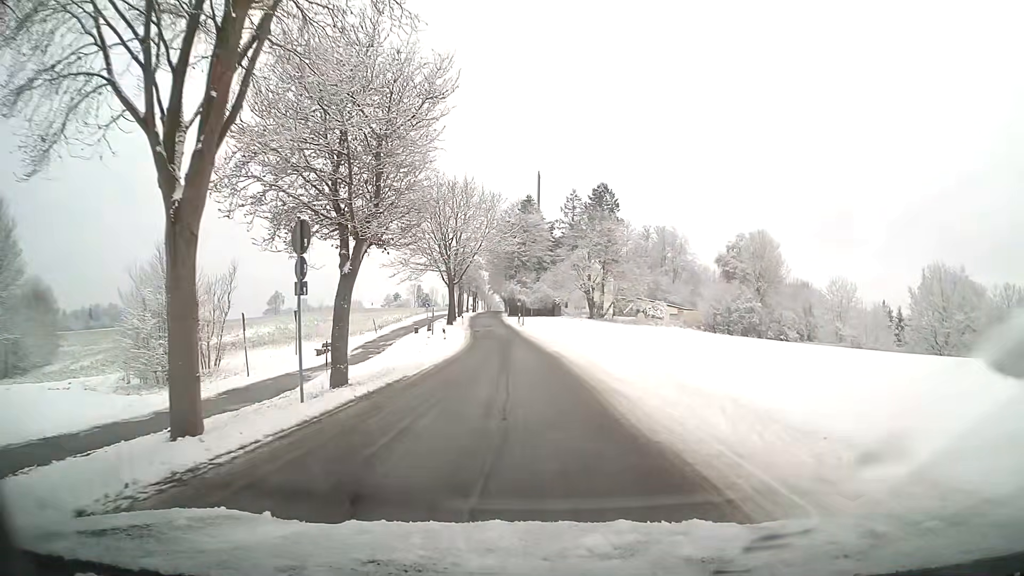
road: residential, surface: asphalt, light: Day
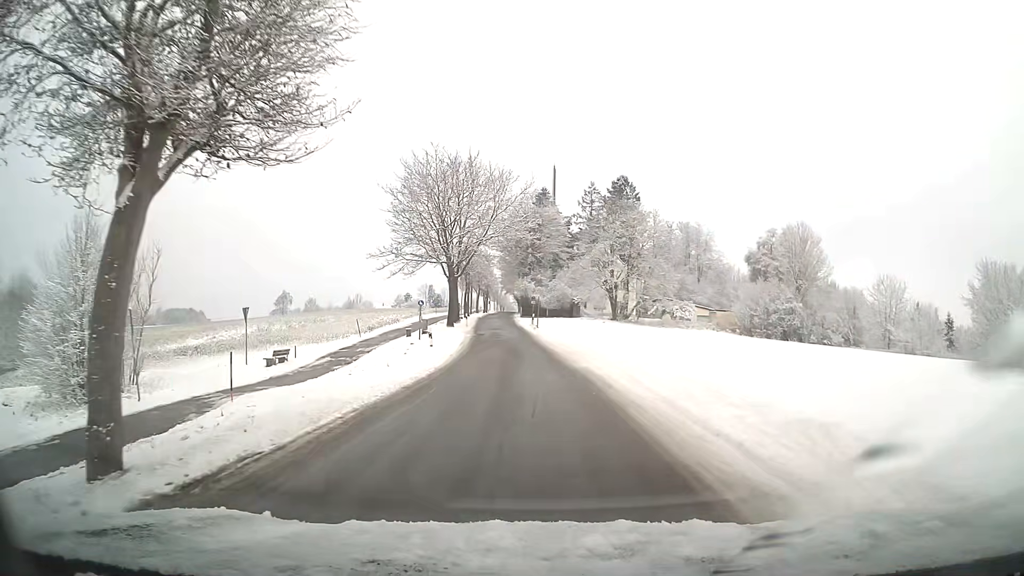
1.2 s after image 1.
(-0.1, +9.9) m; -1°
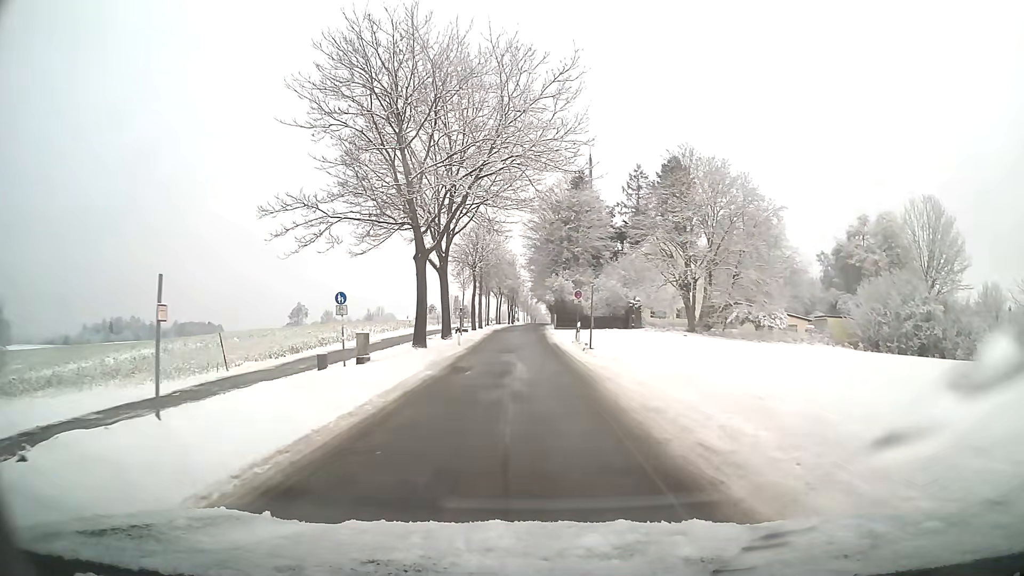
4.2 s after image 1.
(-0.6, +25.3) m; -3°
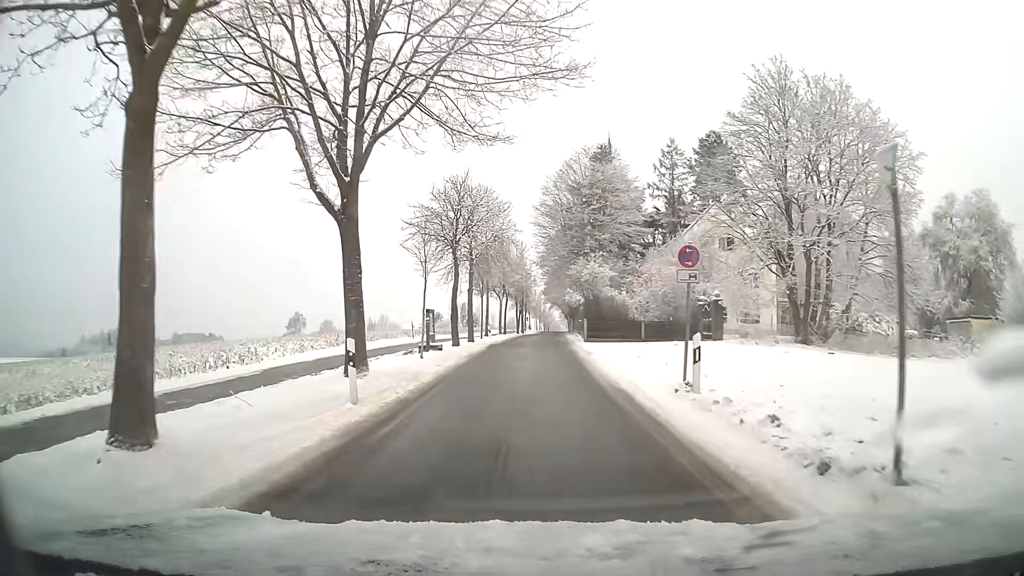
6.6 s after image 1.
(-0.3, +20.8) m; -1°
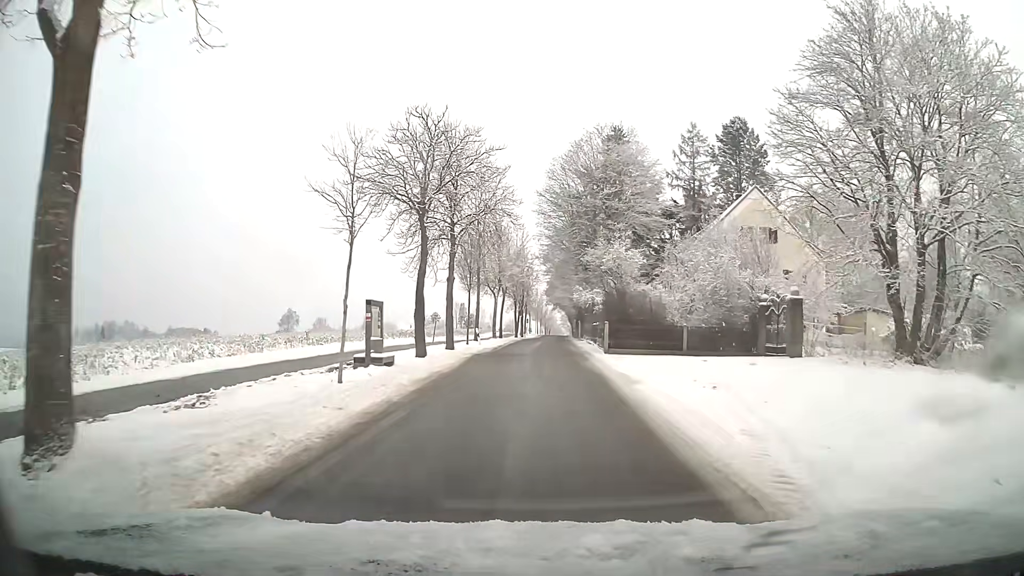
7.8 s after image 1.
(0.0, +10.6) m; 0°
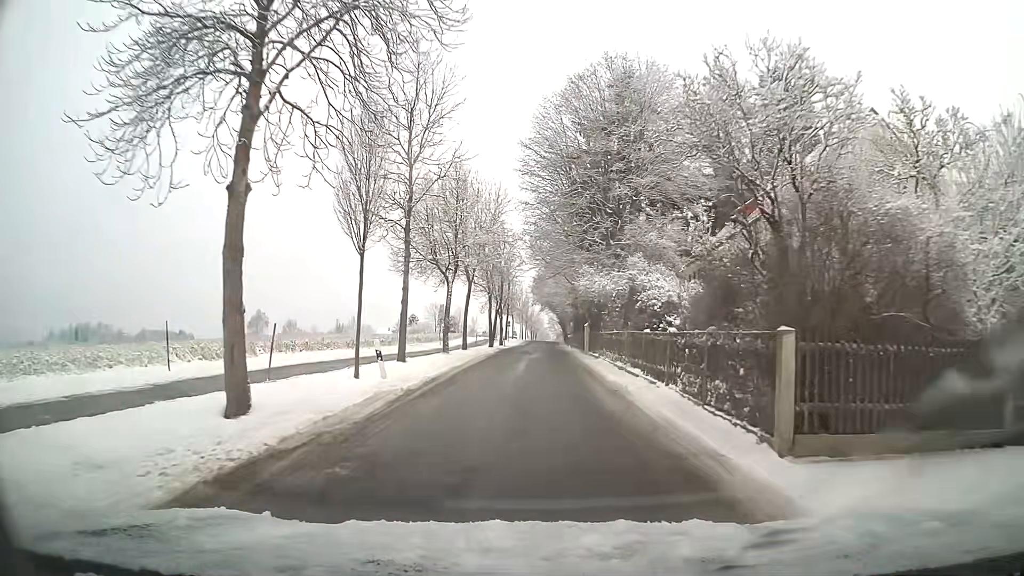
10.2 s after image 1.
(+0.3, +20.9) m; +1°
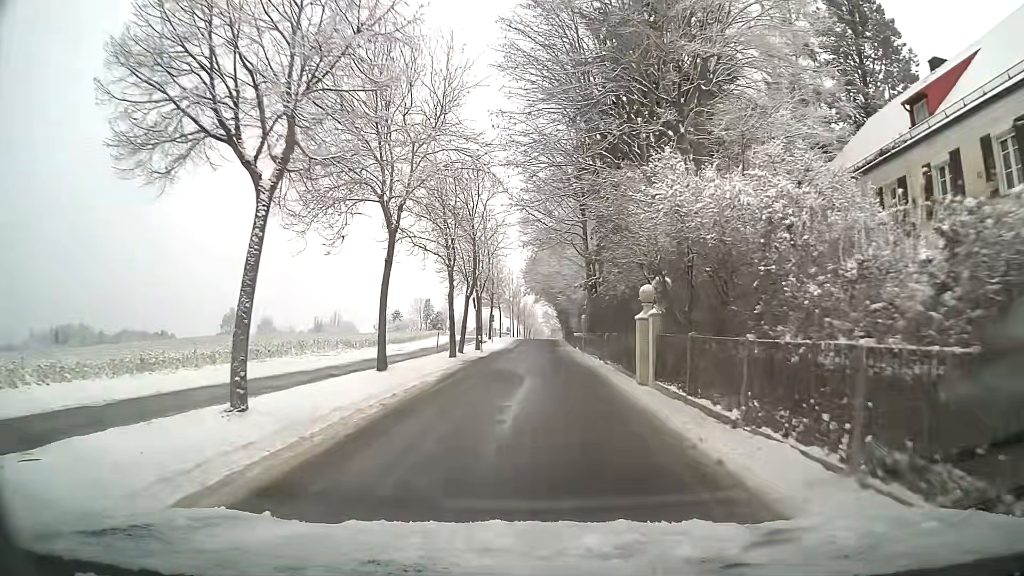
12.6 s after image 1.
(+0.2, +20.9) m; +1°
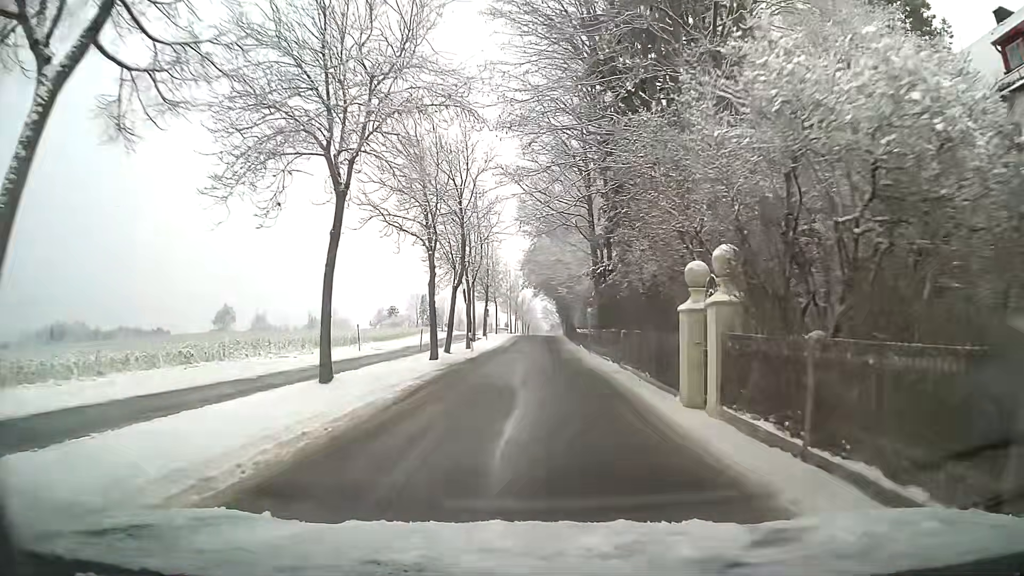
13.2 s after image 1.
(0.0, +5.3) m; 0°
